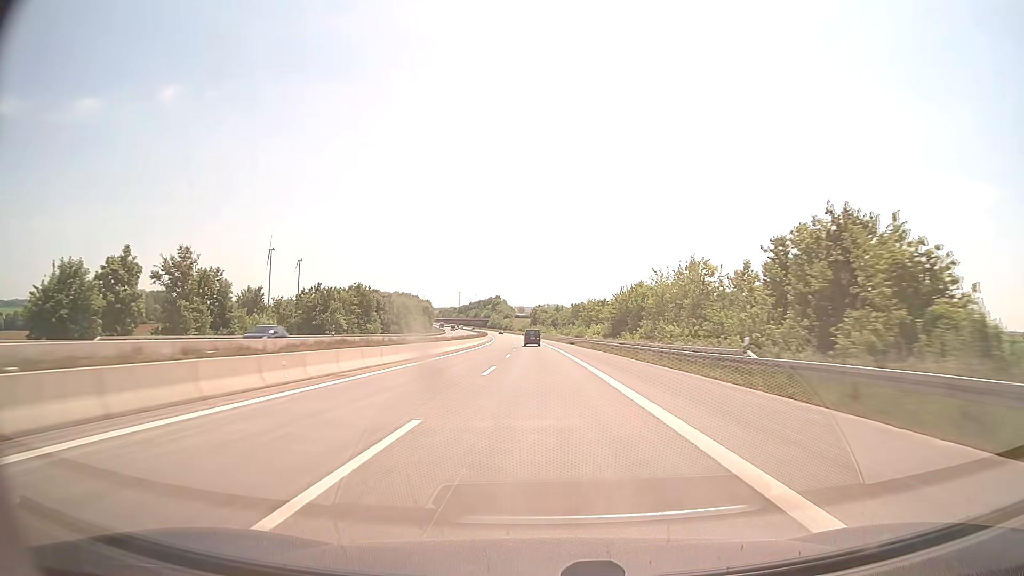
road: motorway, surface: asphalt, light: Day
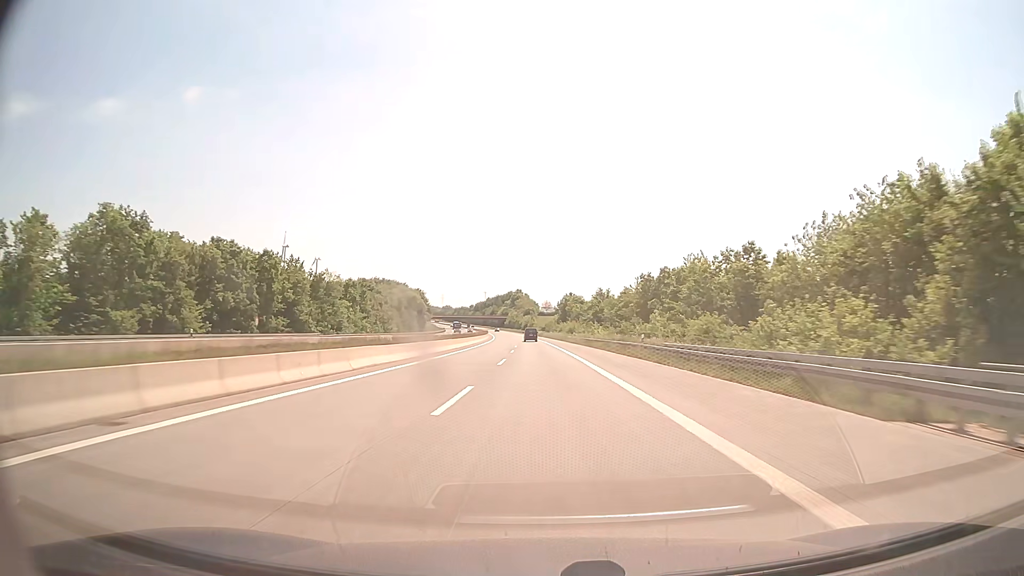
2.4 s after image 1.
(-1.8, +83.3) m; -2°
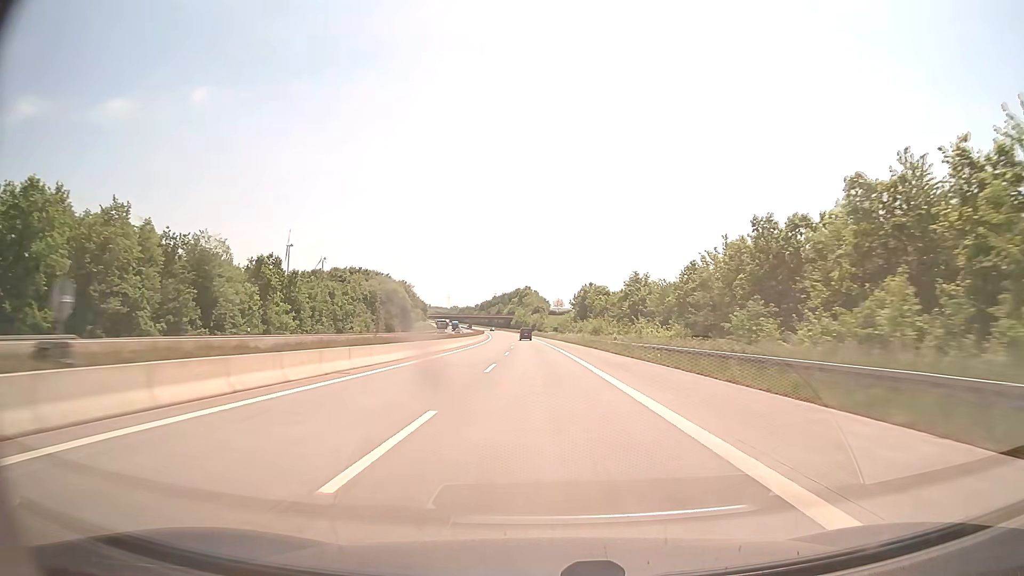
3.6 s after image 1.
(-0.4, +41.6) m; -1°
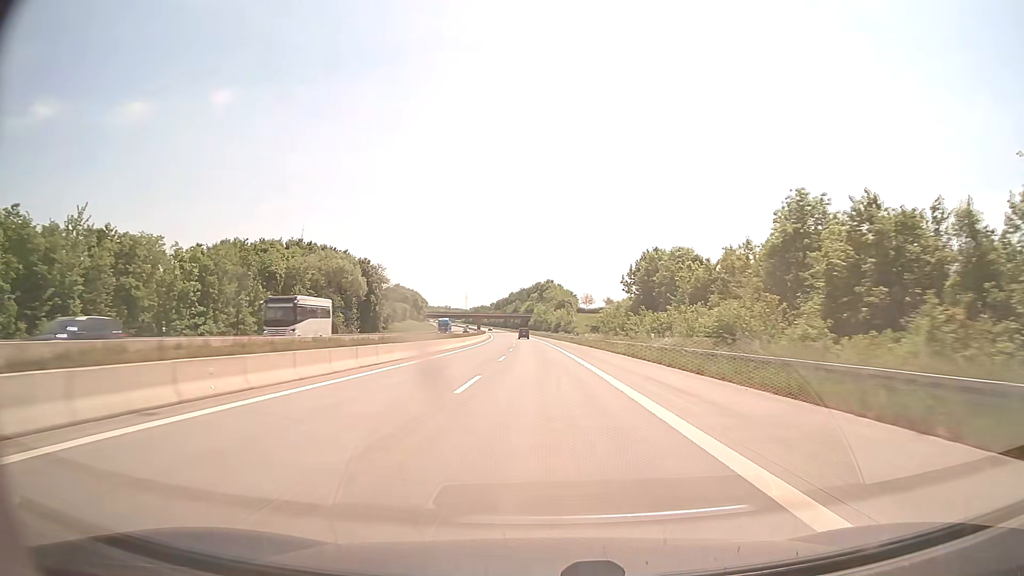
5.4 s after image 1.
(-1.0, +62.3) m; -2°
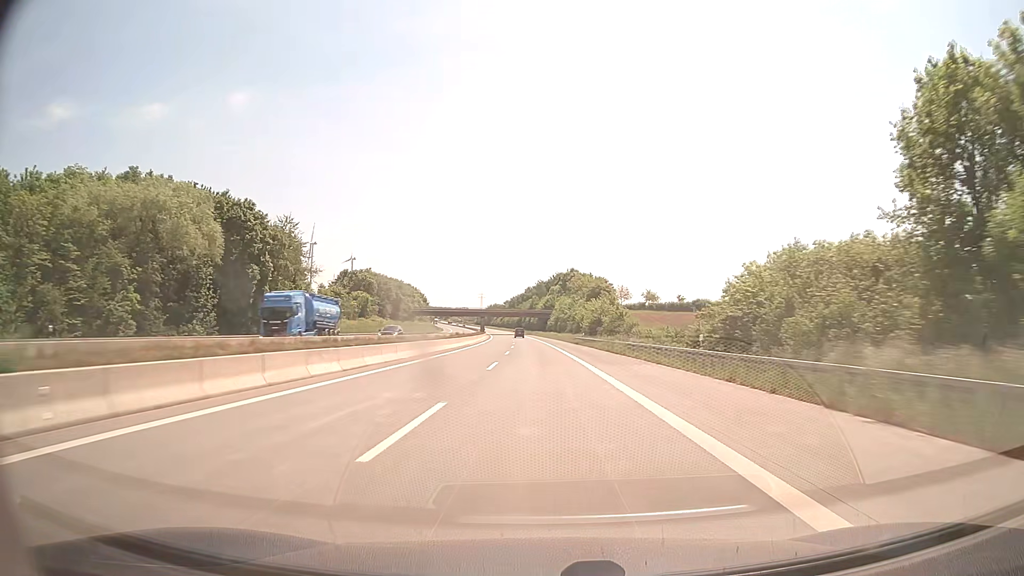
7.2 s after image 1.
(-1.0, +62.2) m; -2°
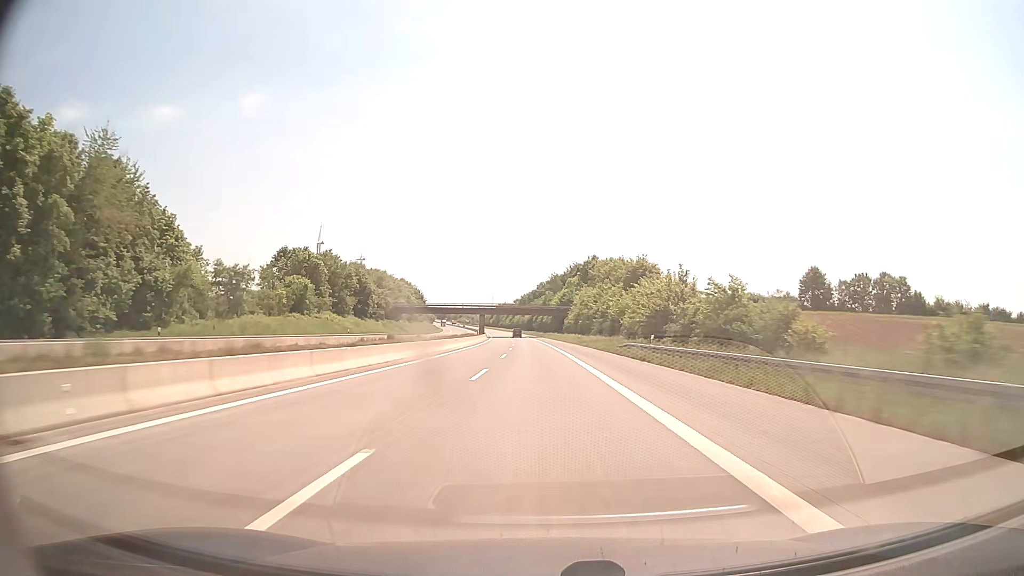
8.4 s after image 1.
(-0.4, +41.5) m; -1°
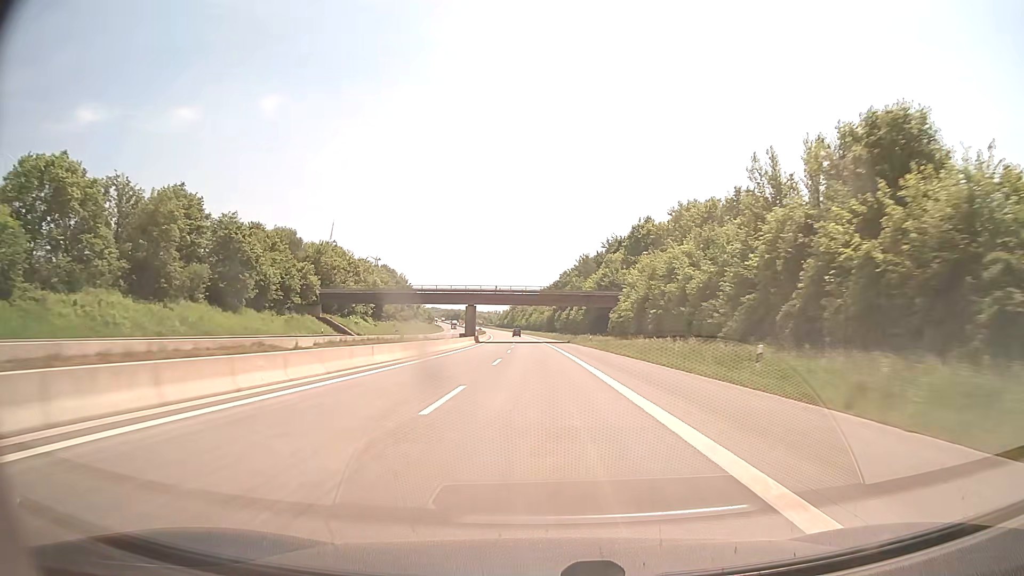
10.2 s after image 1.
(-1.0, +62.2) m; -2°
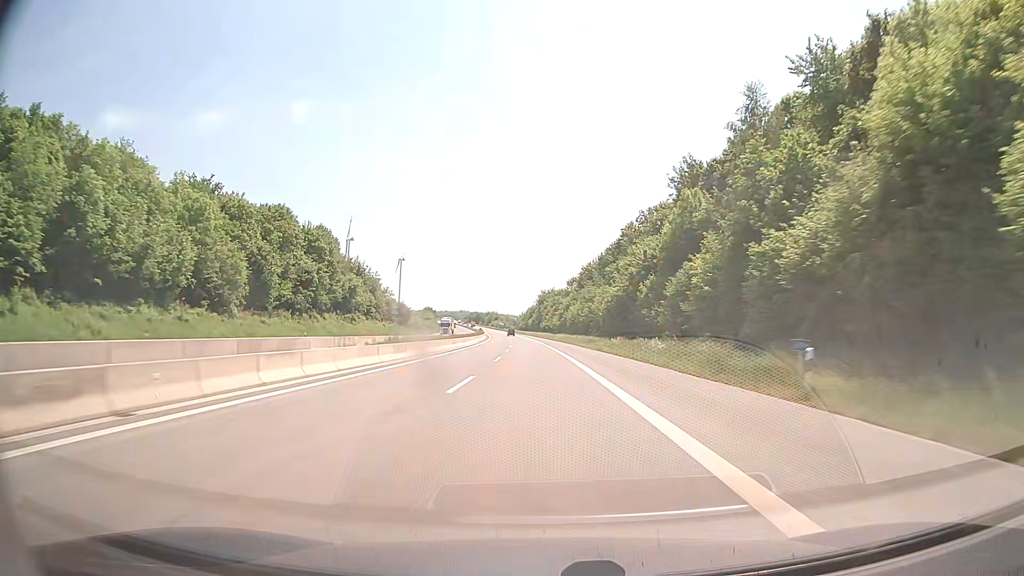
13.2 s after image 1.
(-2.6, +103.7) m; -4°
(0, +10) (0, +20) (0, +30) (0, +40) (0, +50) (0, +60) (0, +70) (0, +80) (0, +90) (-1, +100) m
